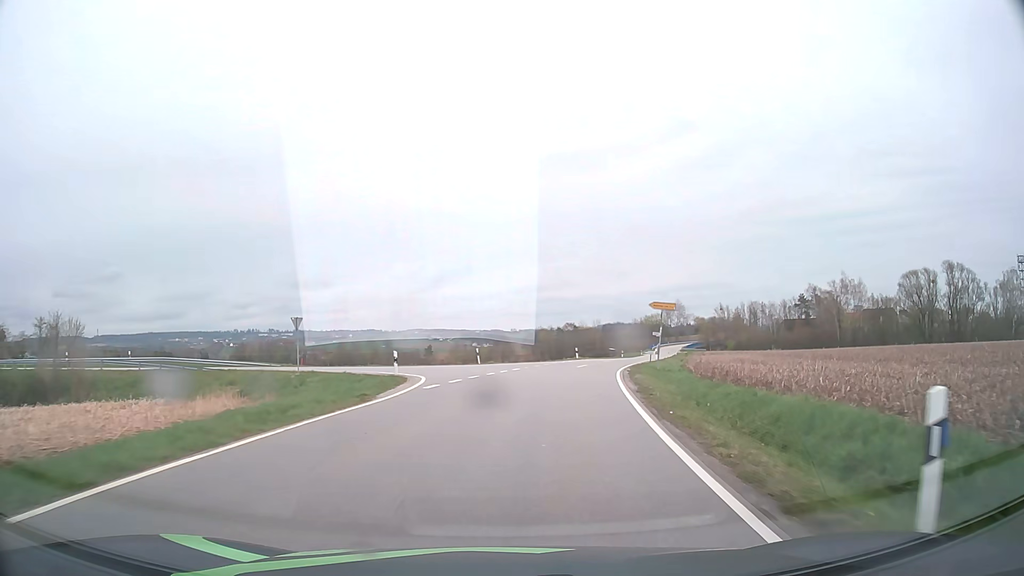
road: tertiary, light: Day
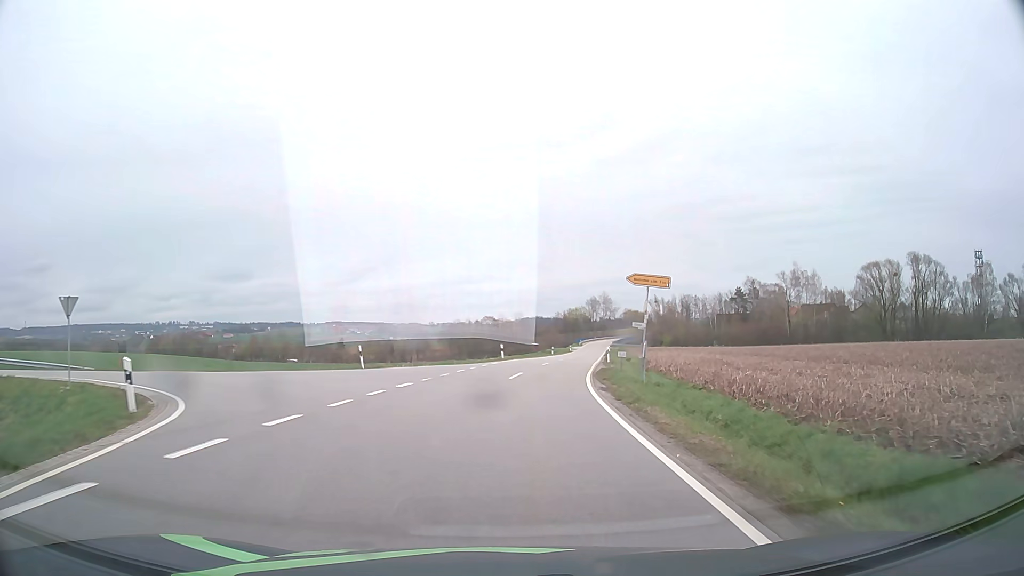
(+0.8, +14.3) m; +7°
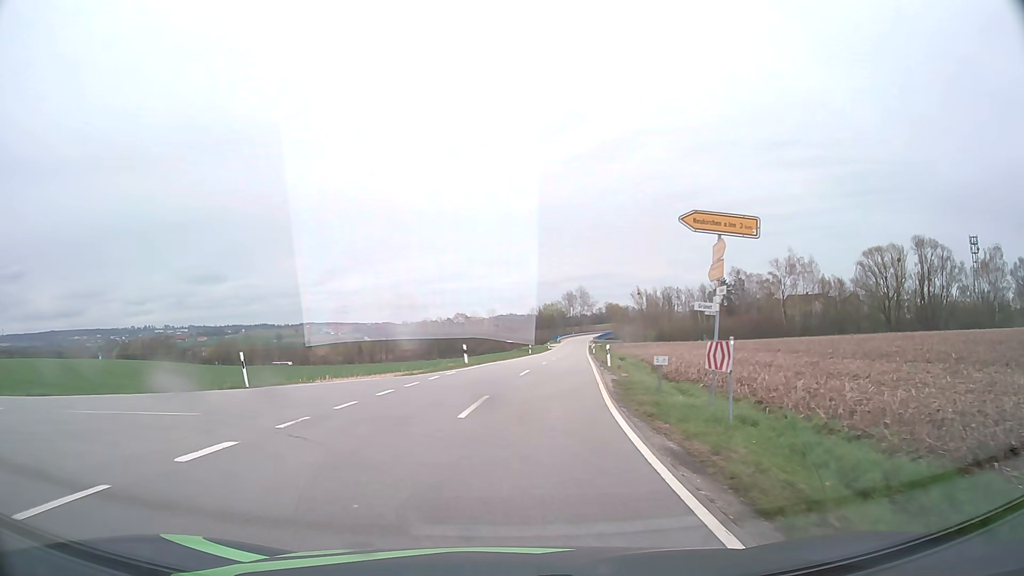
(+0.4, +11.1) m; +2°
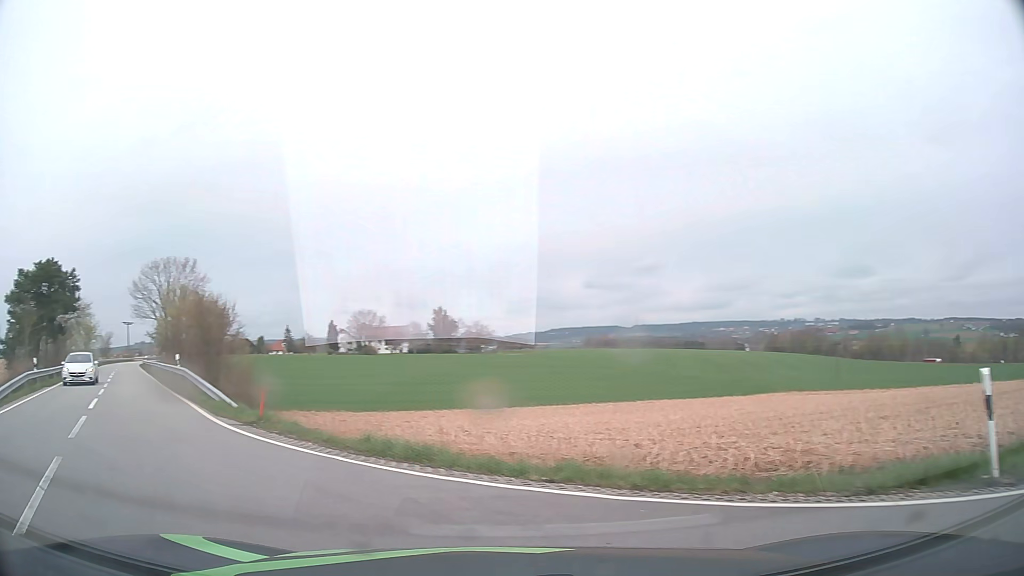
(-4.9, +13.3) m; -55°
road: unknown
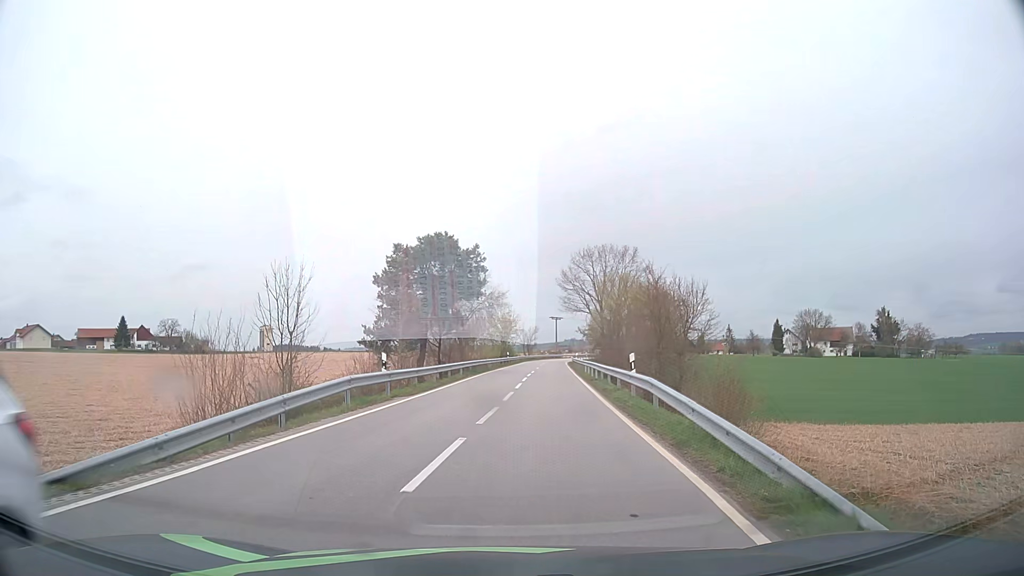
(-4.8, +10.0) m; -38°
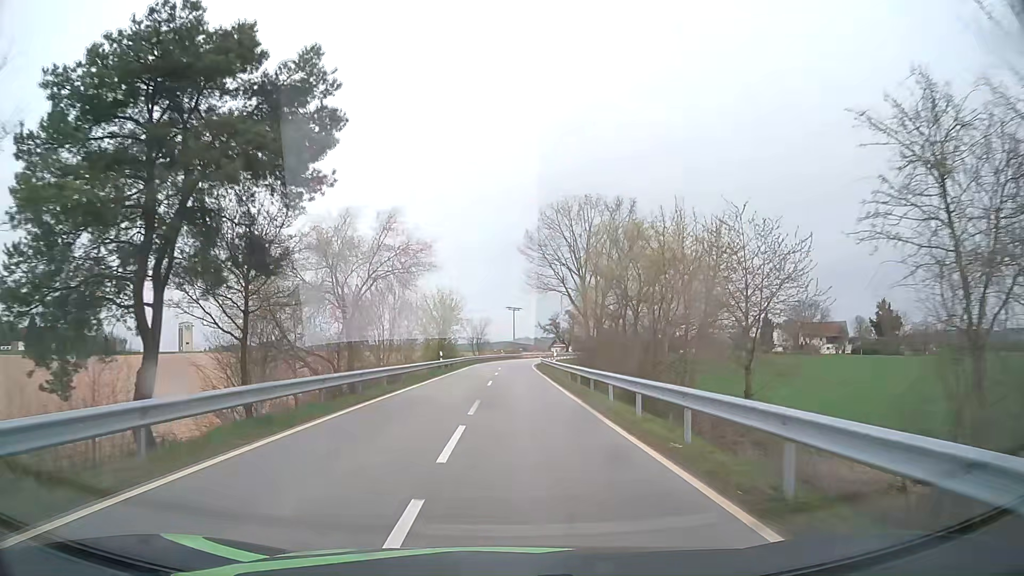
(+1.4, +29.0) m; +4°
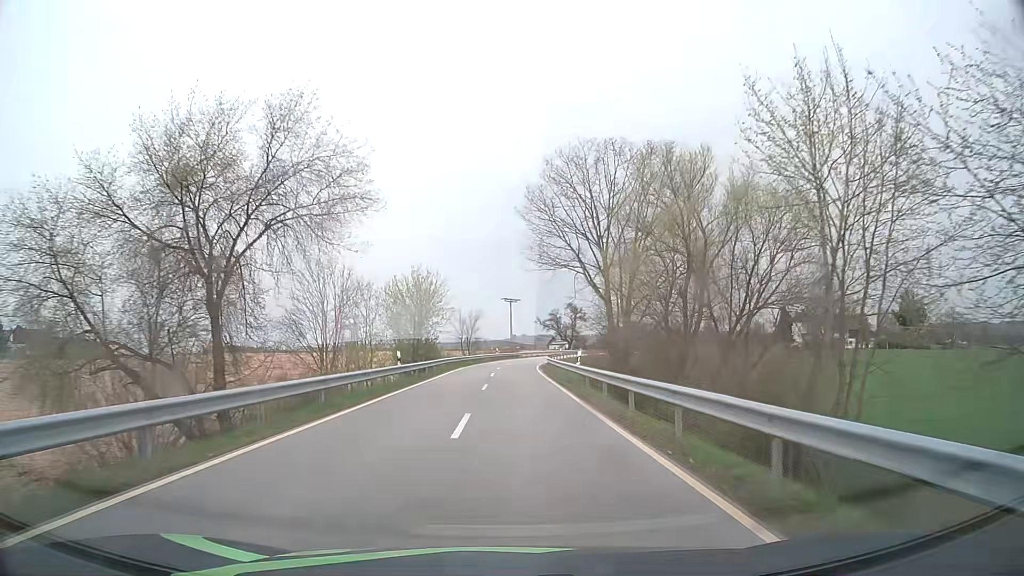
(0.0, +16.1) m; 0°
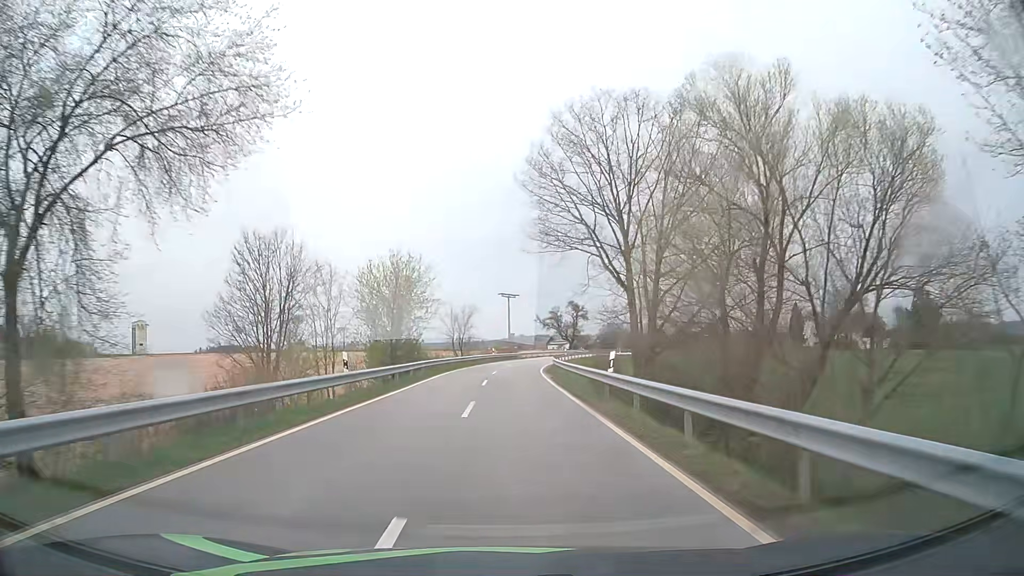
(0.0, +9.0) m; 0°
(0, +10) (0, +20) (0, +30) (+1, +40) (+1, +50) (+2, +60) (+4, +70) (+5, +80) (+8, +89) (+10, +99) m
